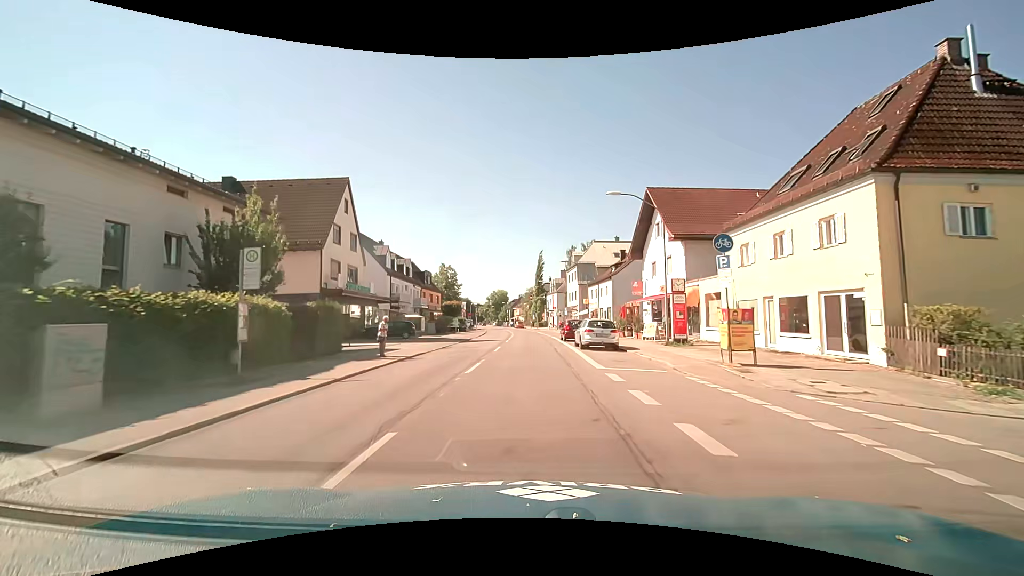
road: secondary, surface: asphalt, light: Day
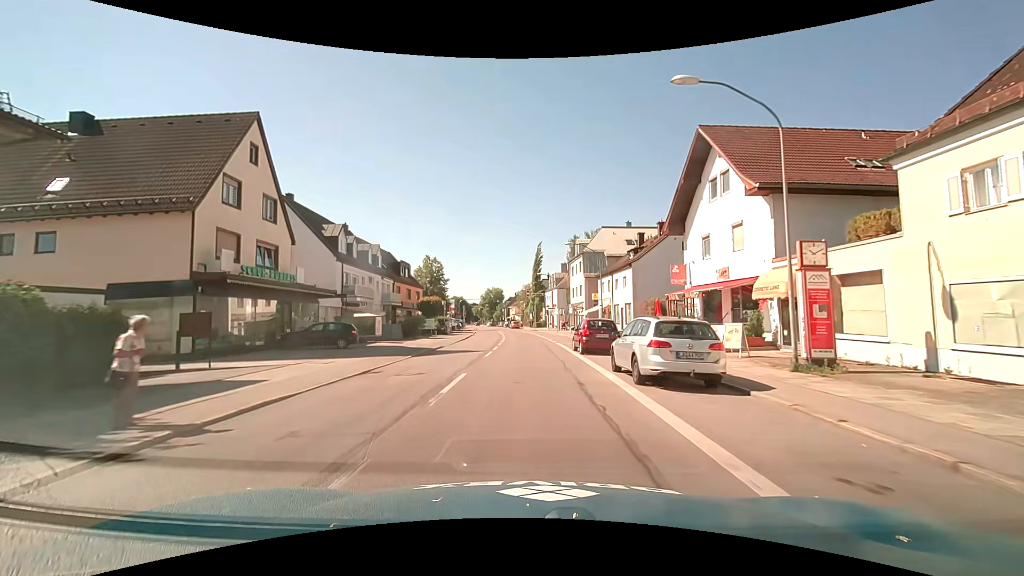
(+0.1, +12.6) m; +1°
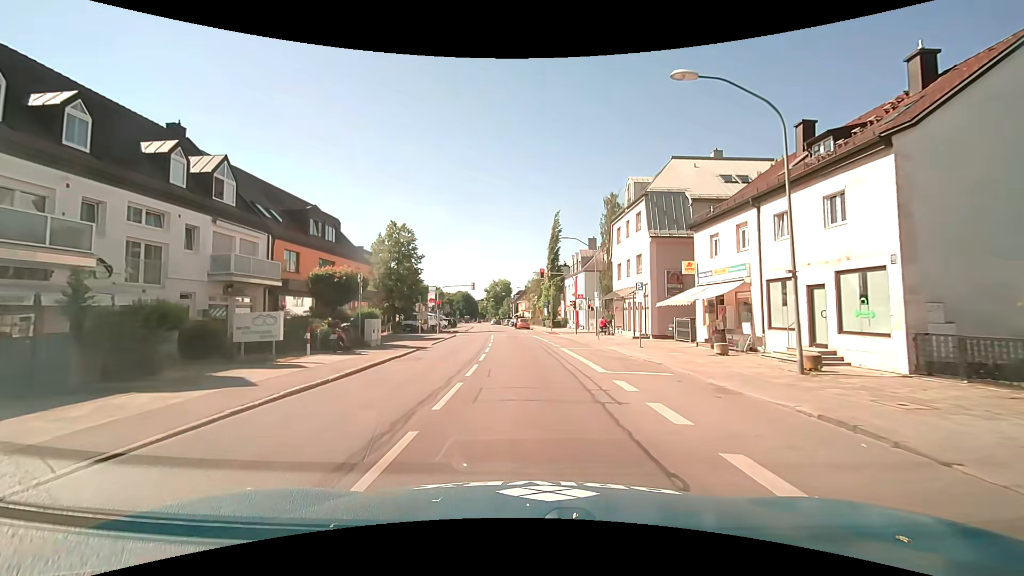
(-0.4, +29.5) m; -1°
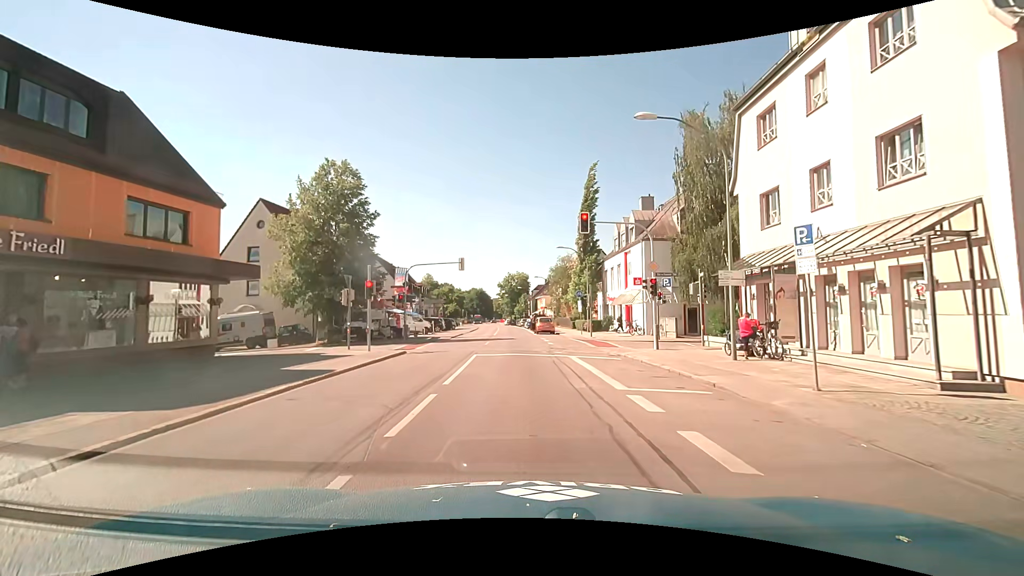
(-0.5, +24.0) m; -3°
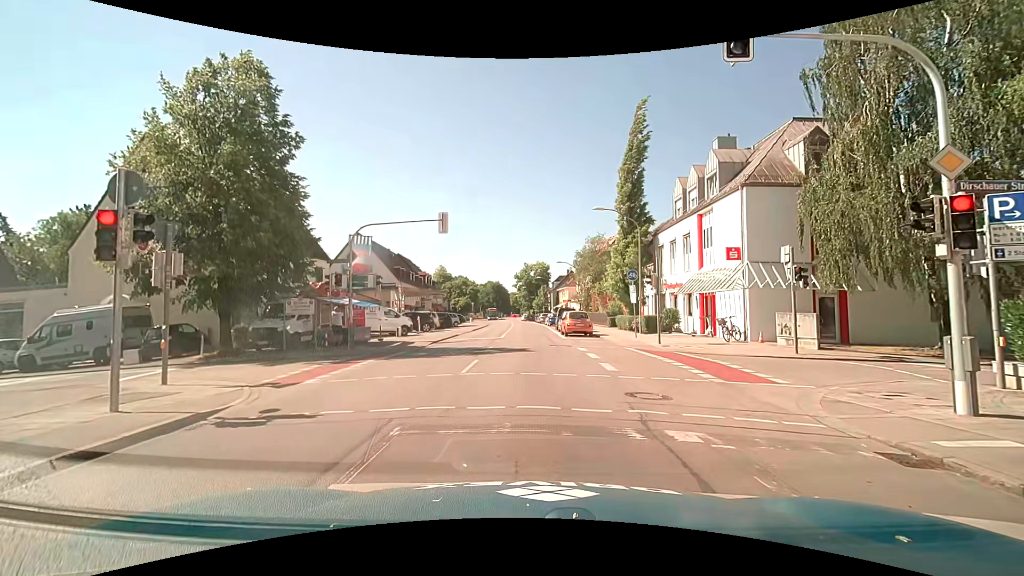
(-0.3, +14.2) m; -3°
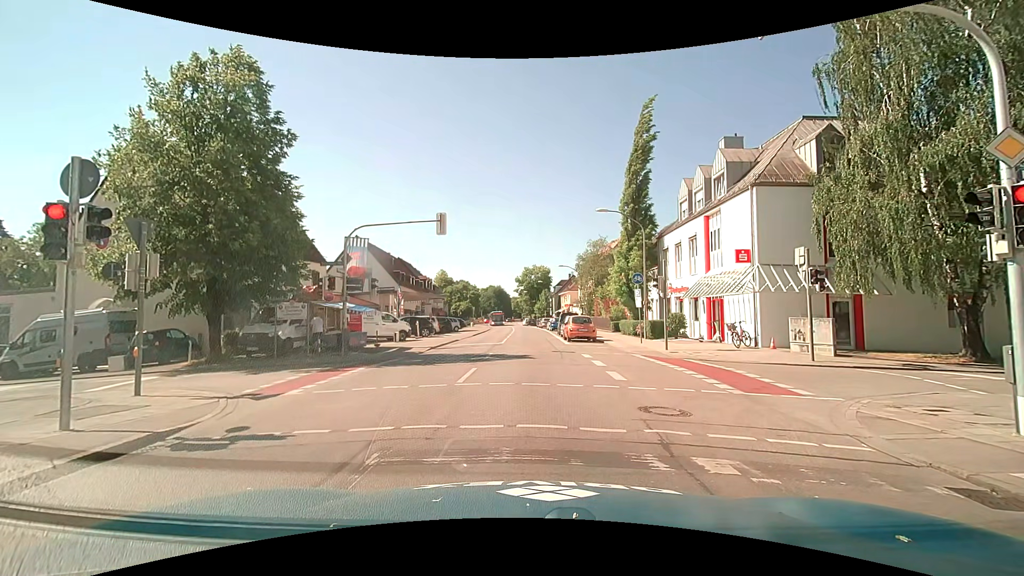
(0.0, +0.8) m; +1°
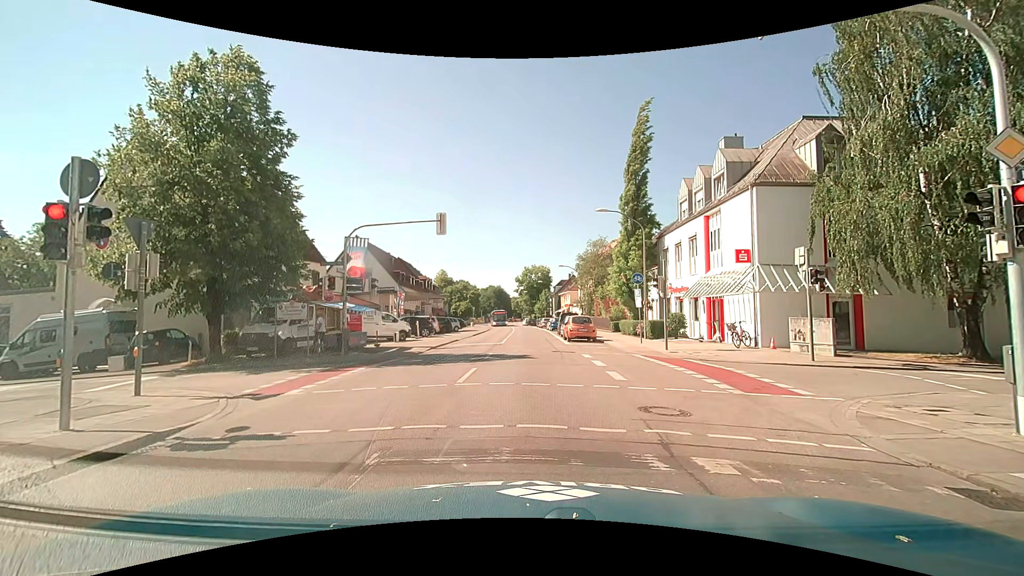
(0.0, 0.0) m; 0°
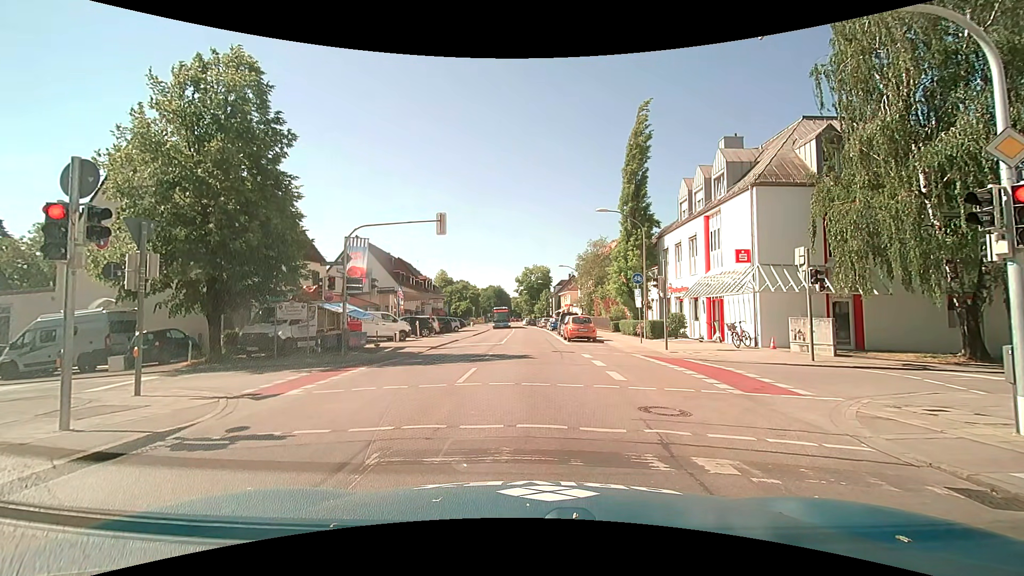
(0.0, 0.0) m; 0°
